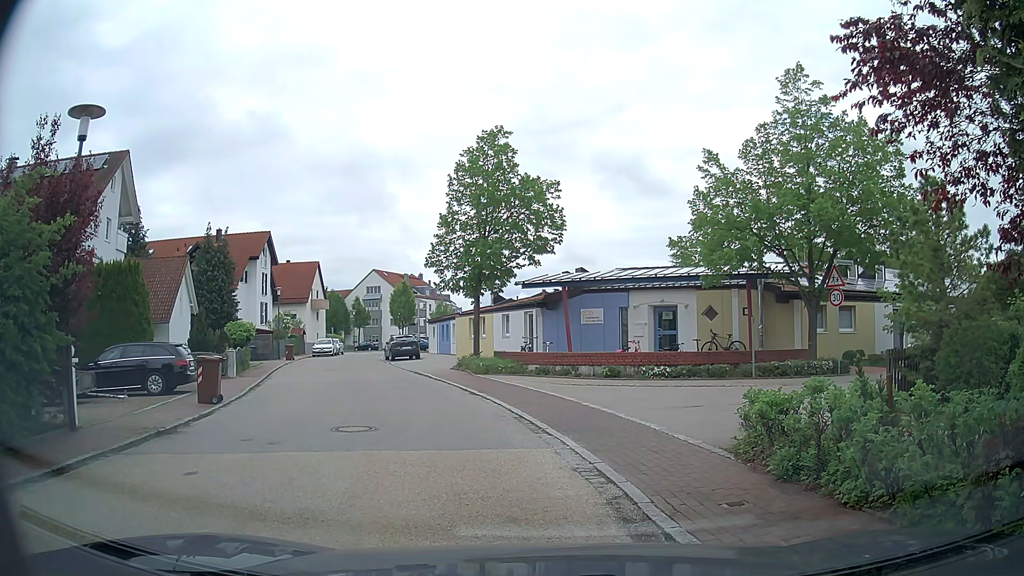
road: residential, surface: asphalt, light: Day
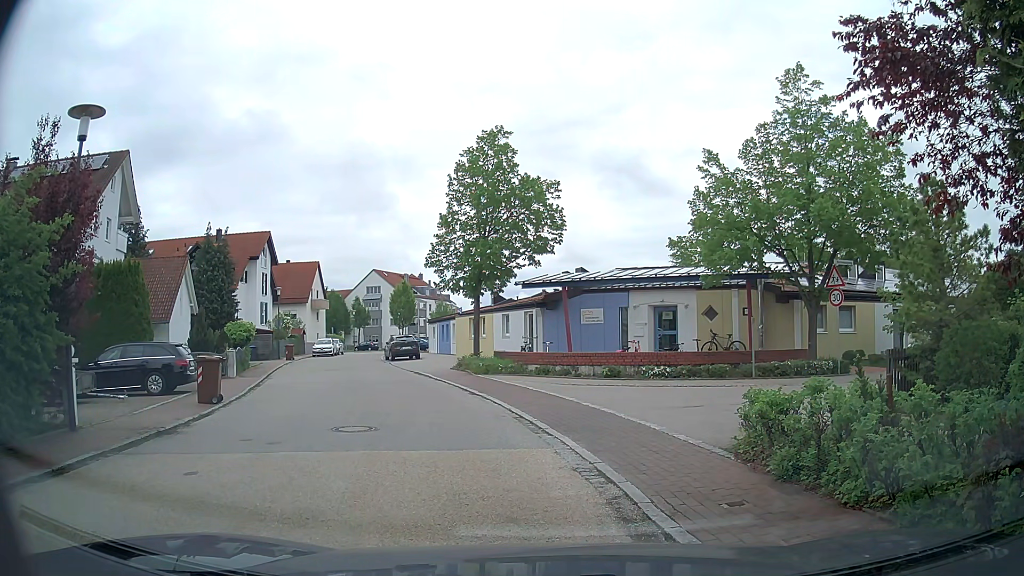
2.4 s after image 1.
(0.0, 0.0) m; 0°
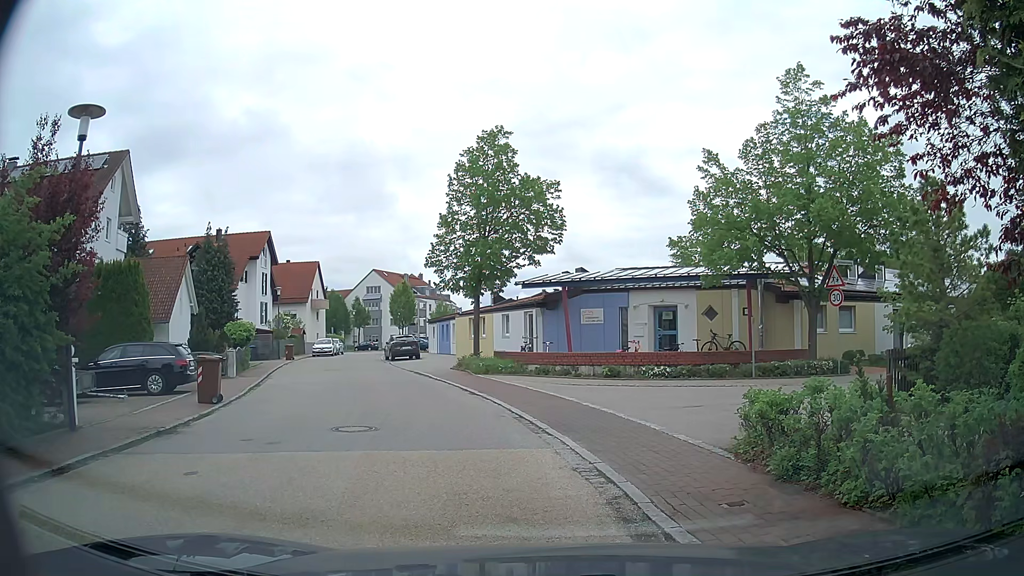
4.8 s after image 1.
(0.0, 0.0) m; 0°
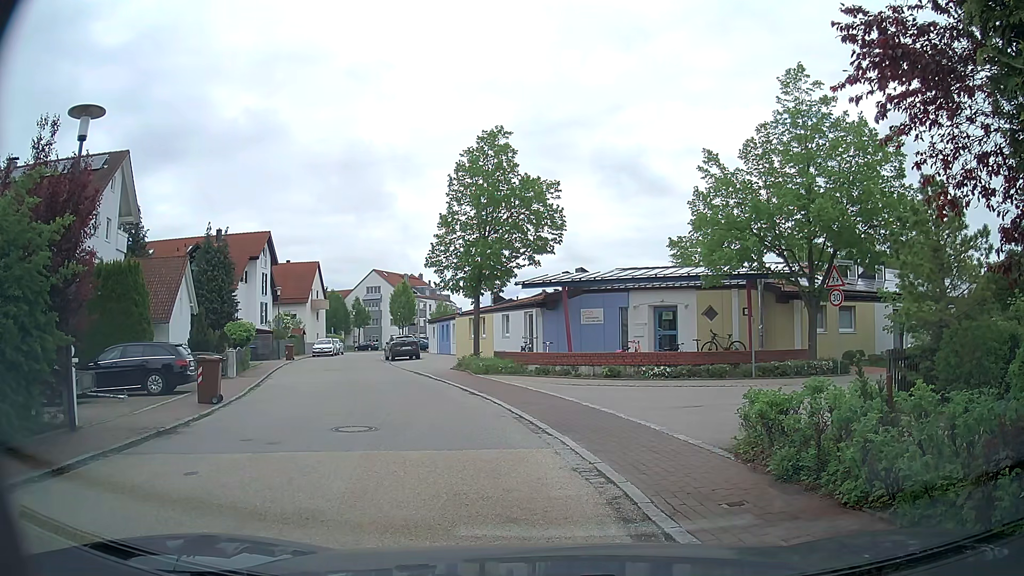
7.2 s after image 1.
(0.0, 0.0) m; 0°
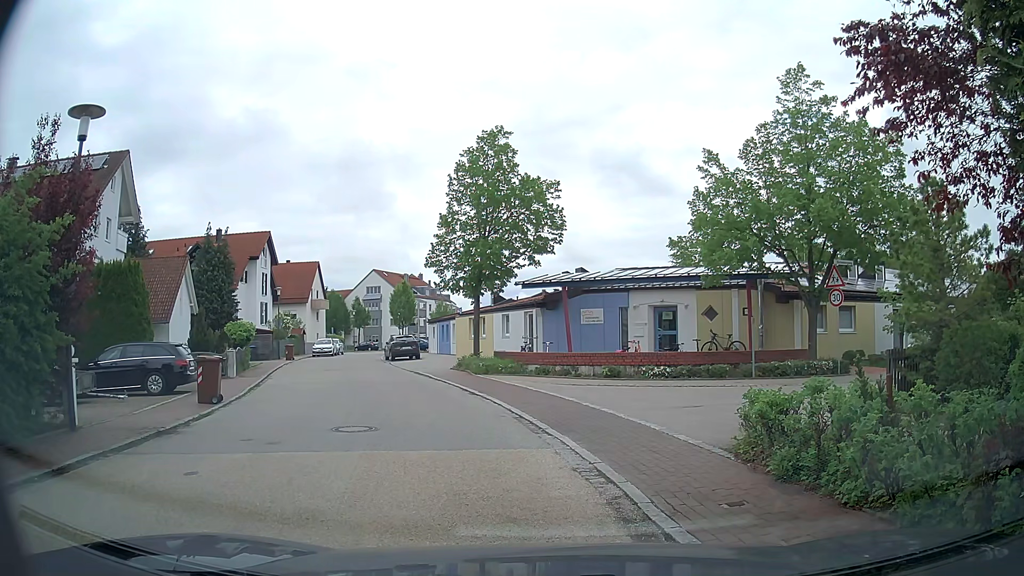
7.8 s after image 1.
(0.0, 0.0) m; 0°
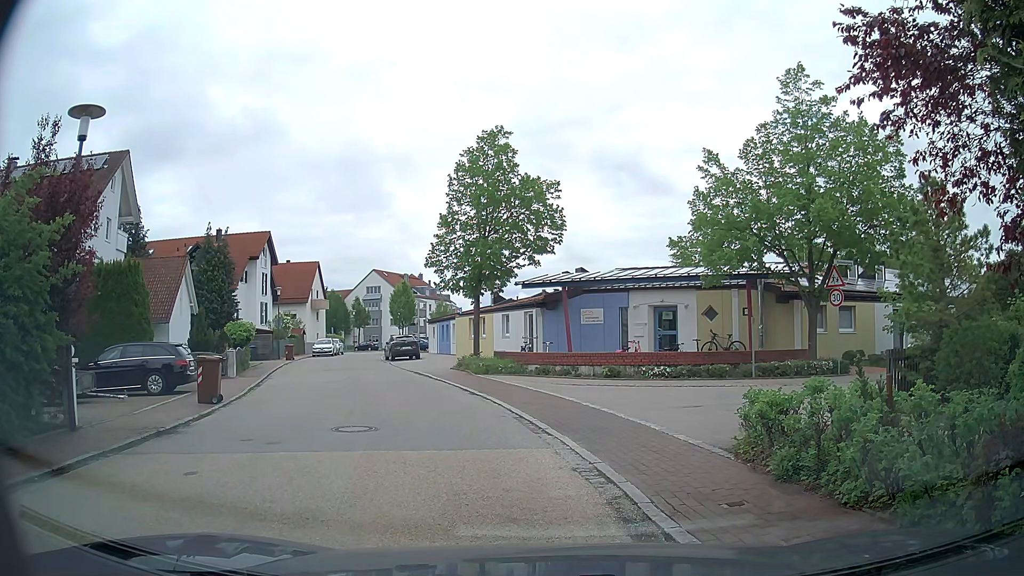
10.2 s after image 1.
(0.0, 0.0) m; 0°
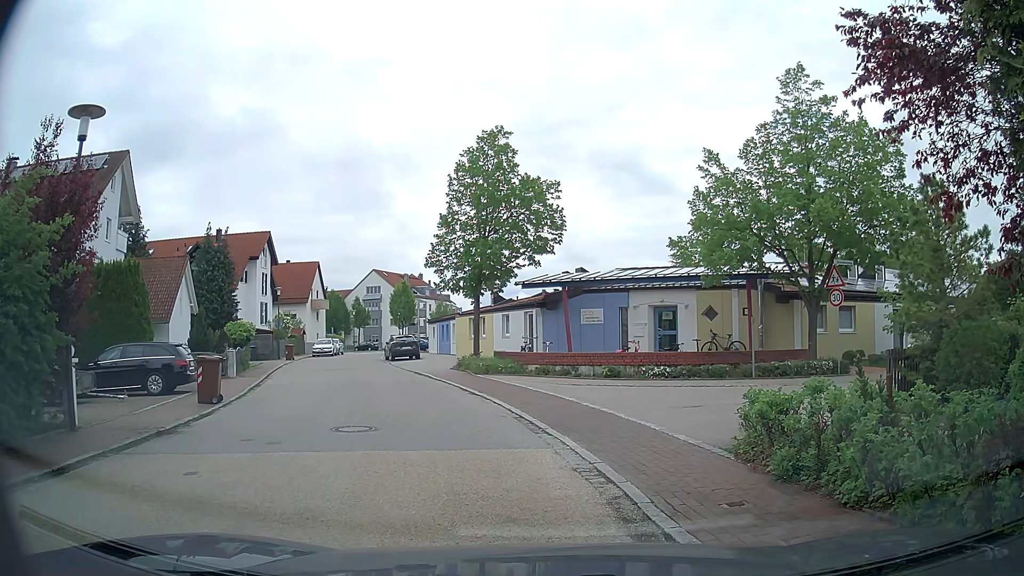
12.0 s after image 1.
(0.0, 0.0) m; 0°
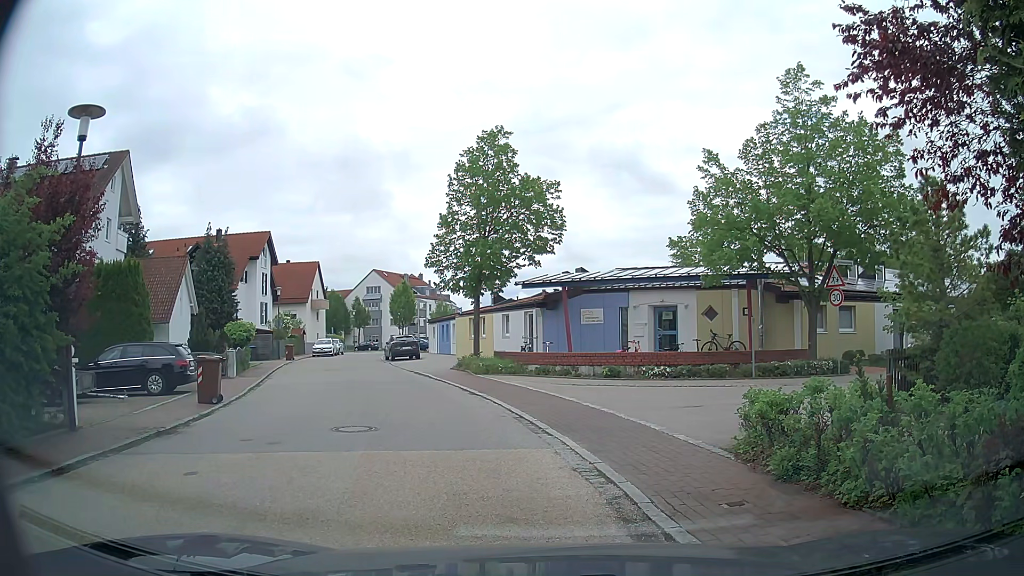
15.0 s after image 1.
(0.0, 0.0) m; 0°
